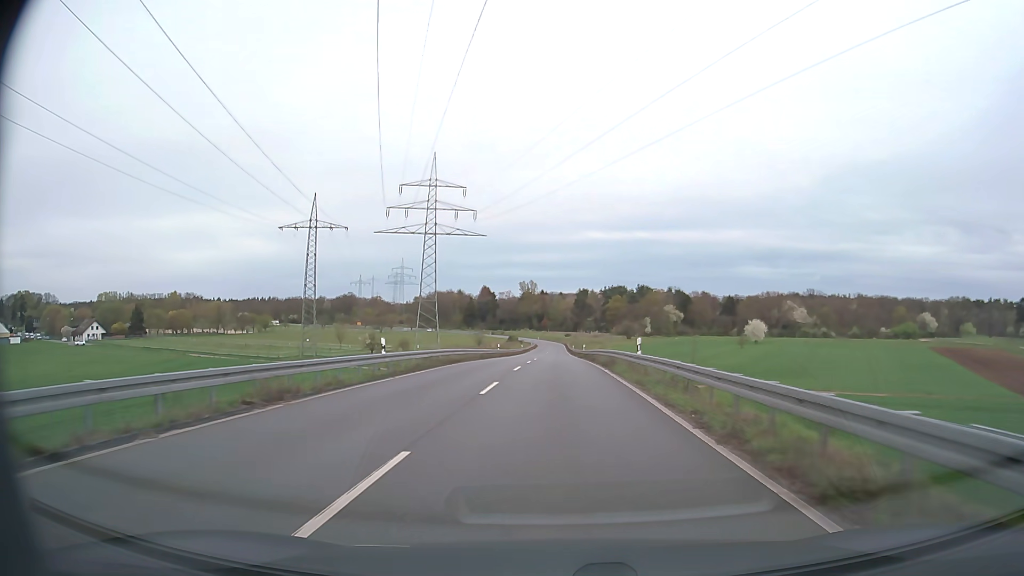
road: secondary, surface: asphalt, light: Day
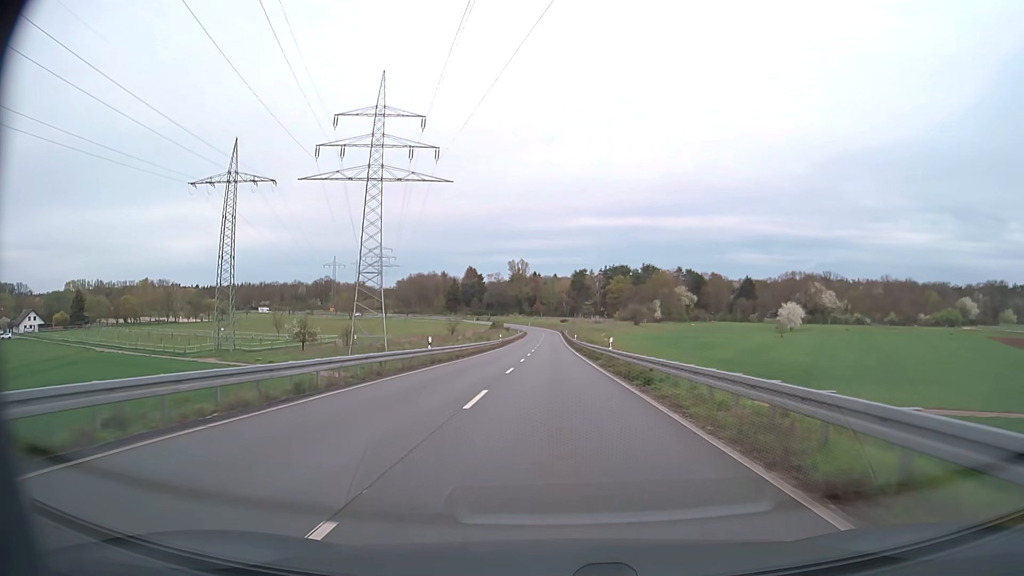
(+0.1, +38.1) m; 0°
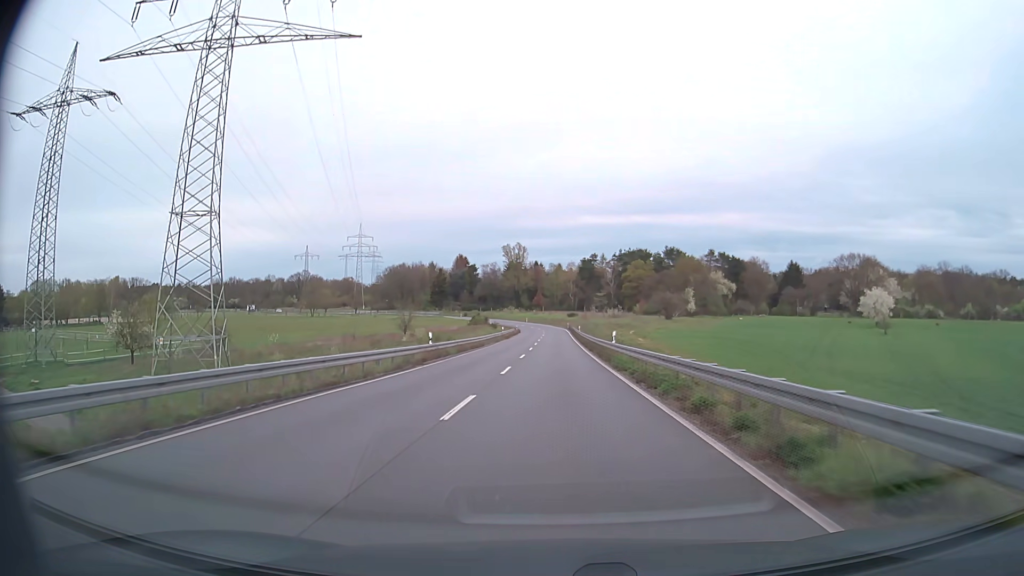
(+0.1, +48.7) m; 0°
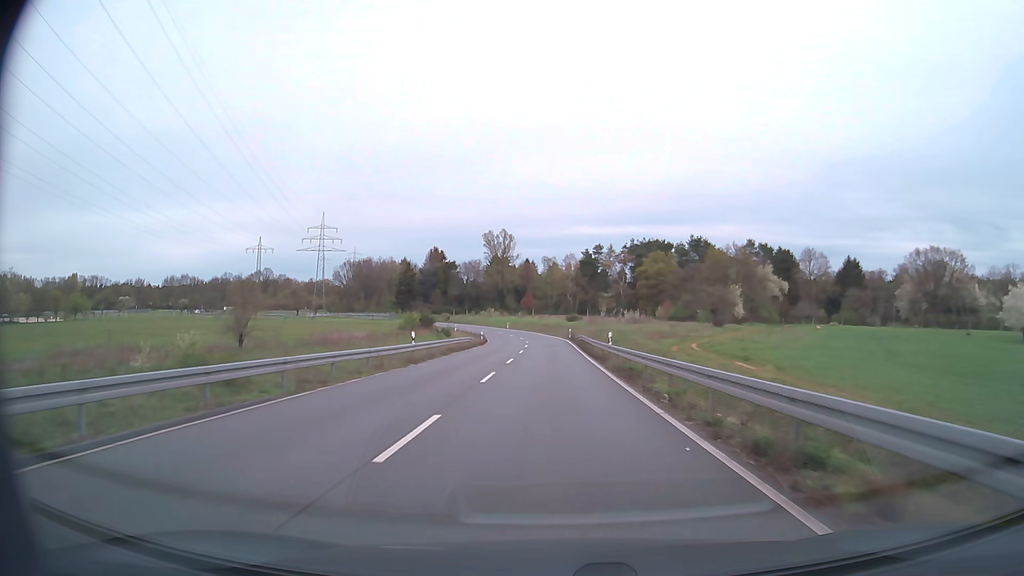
(+0.2, +50.0) m; +1°
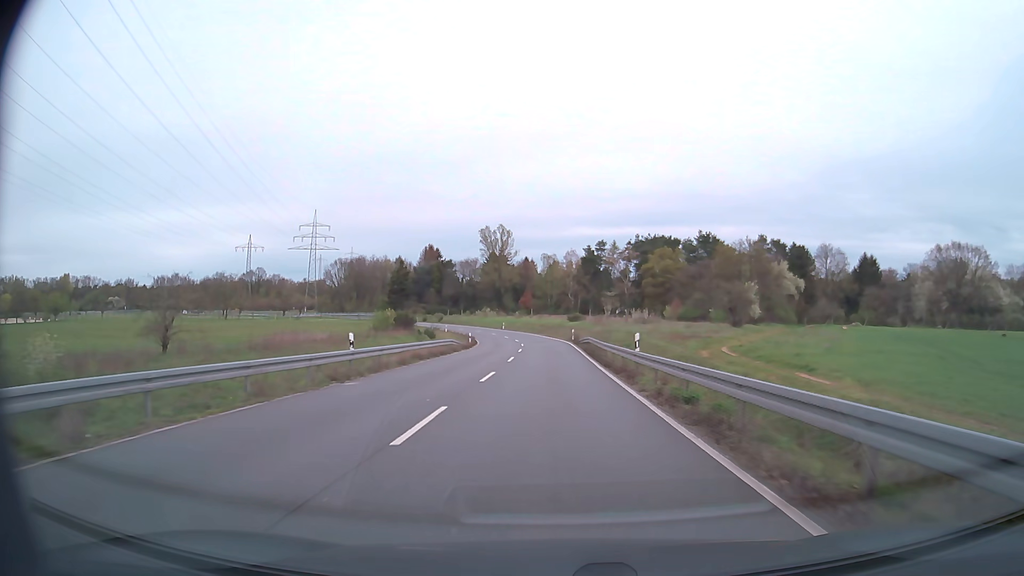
(0.0, +10.1) m; 0°
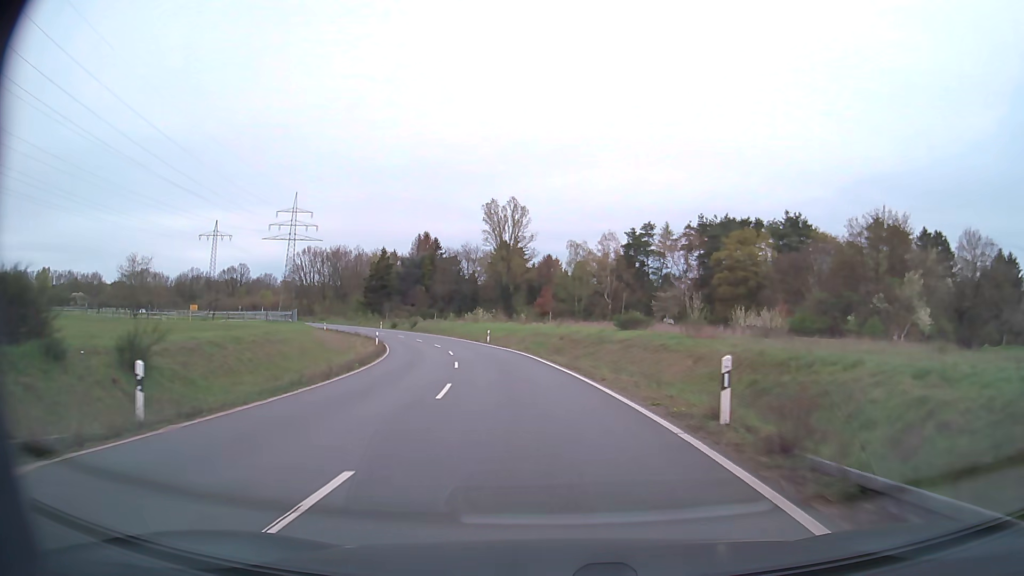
(-0.2, +50.0) m; -2°
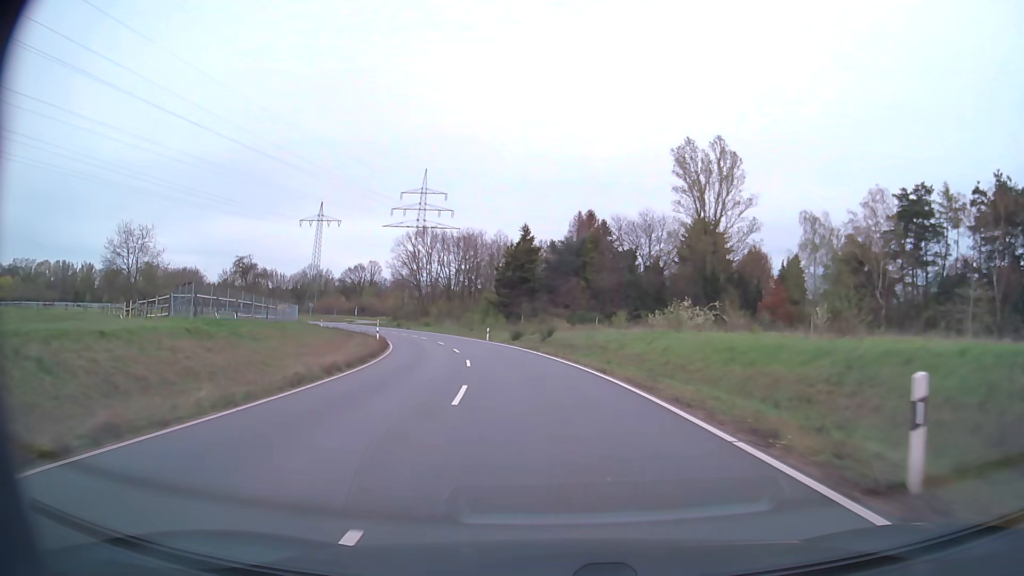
(-6.3, +48.3) m; -15°
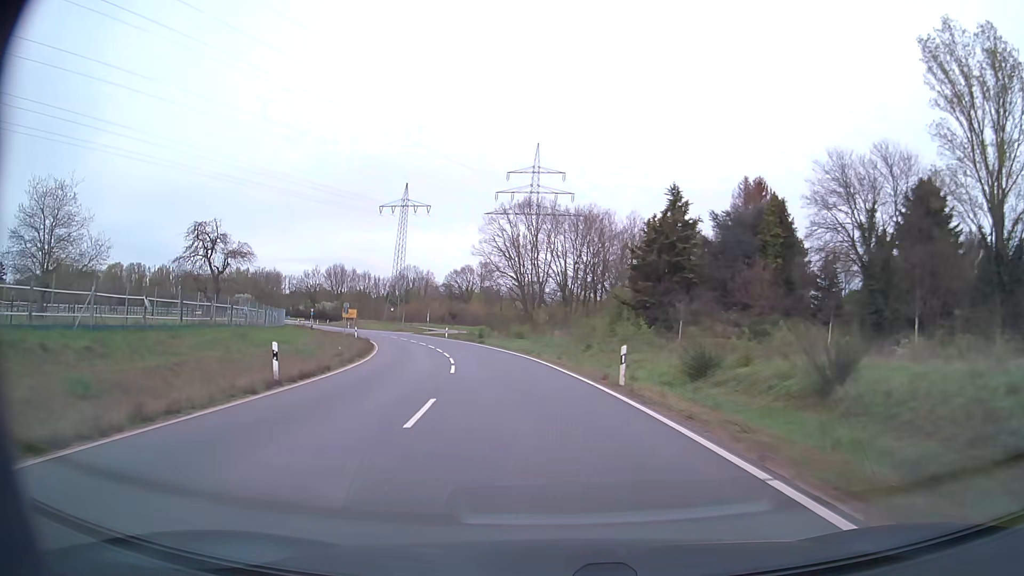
(-3.5, +37.4) m; -11°
(0, +10) (-1, +20) (-3, +30) (-5, +40) (-7, +49) (-10, +59) (-14, +68) (-18, +77) (-23, +86) (-28, +95) m
